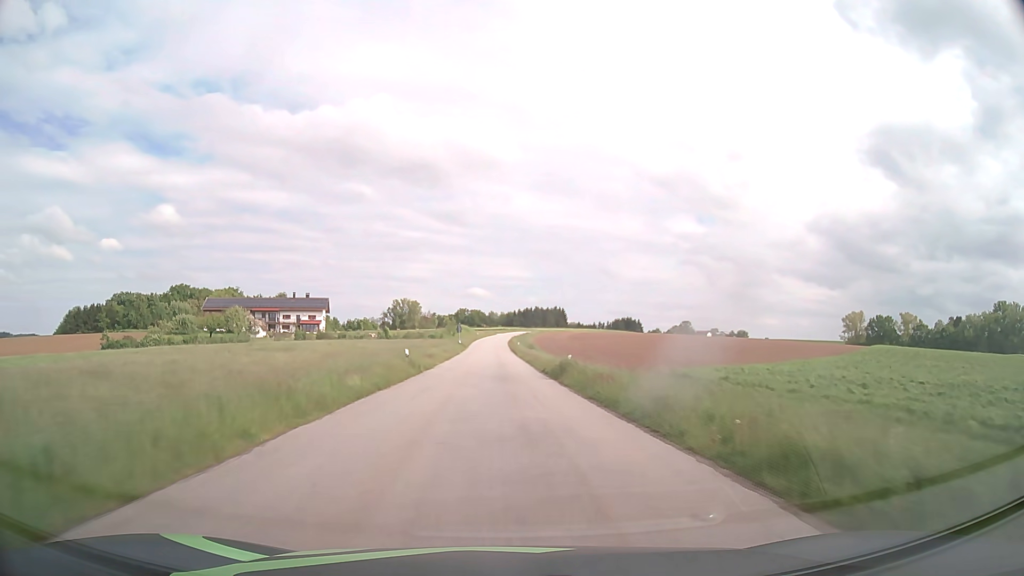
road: tertiary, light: Day
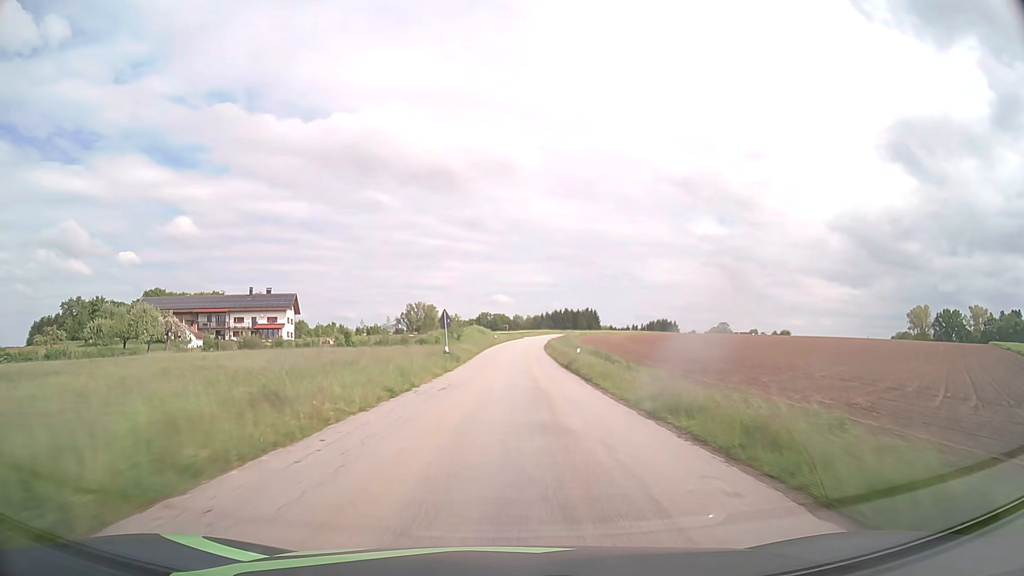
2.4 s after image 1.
(-1.1, +45.1) m; -3°
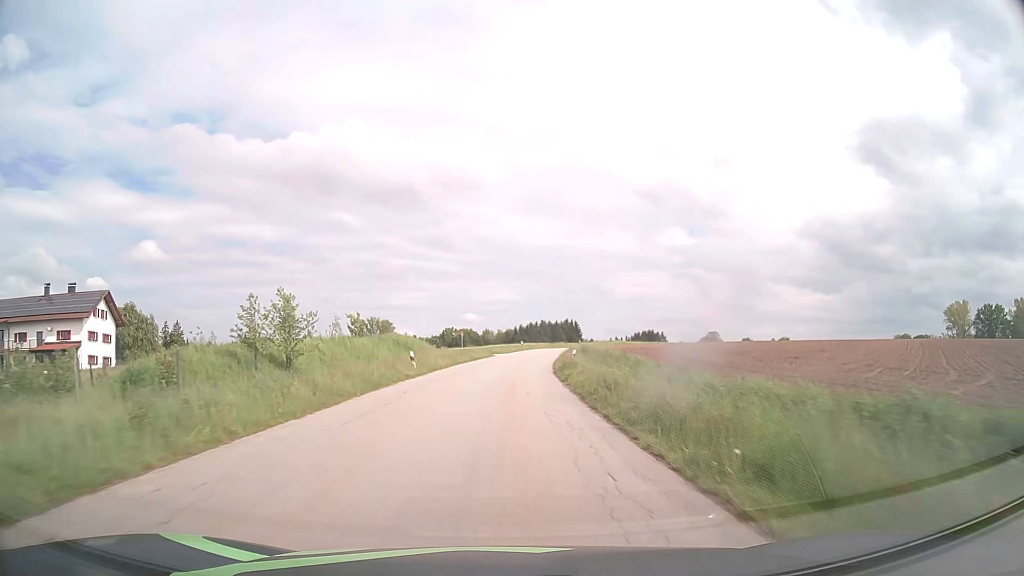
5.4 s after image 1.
(+1.8, +56.0) m; +3°
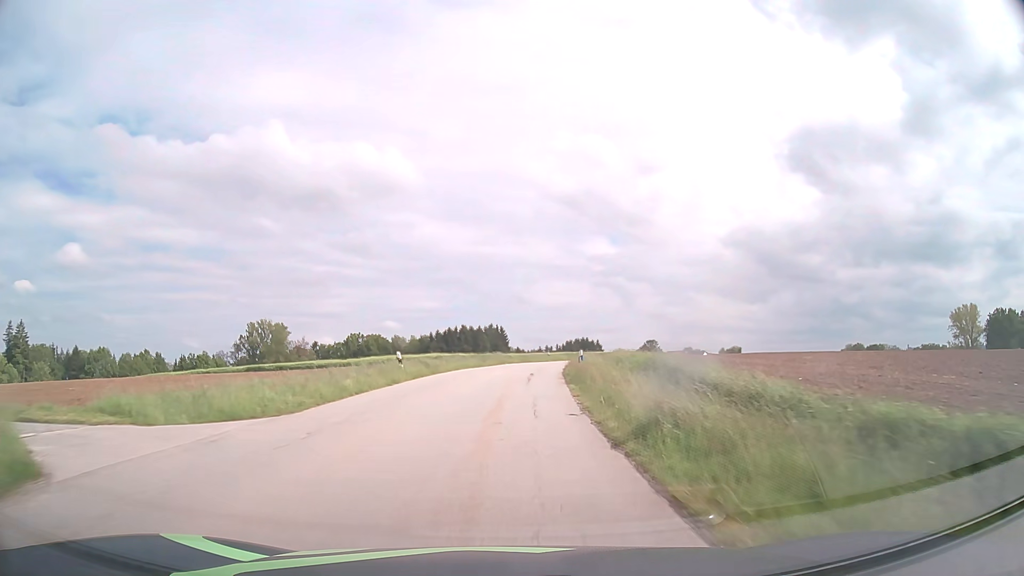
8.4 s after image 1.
(+2.6, +54.4) m; +7°
